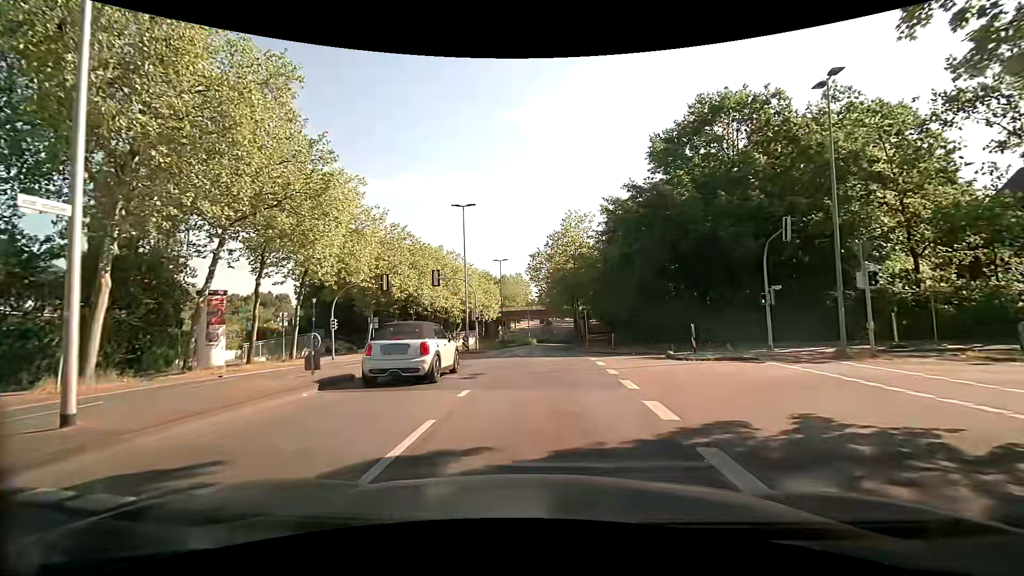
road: tertiary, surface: asphalt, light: Day
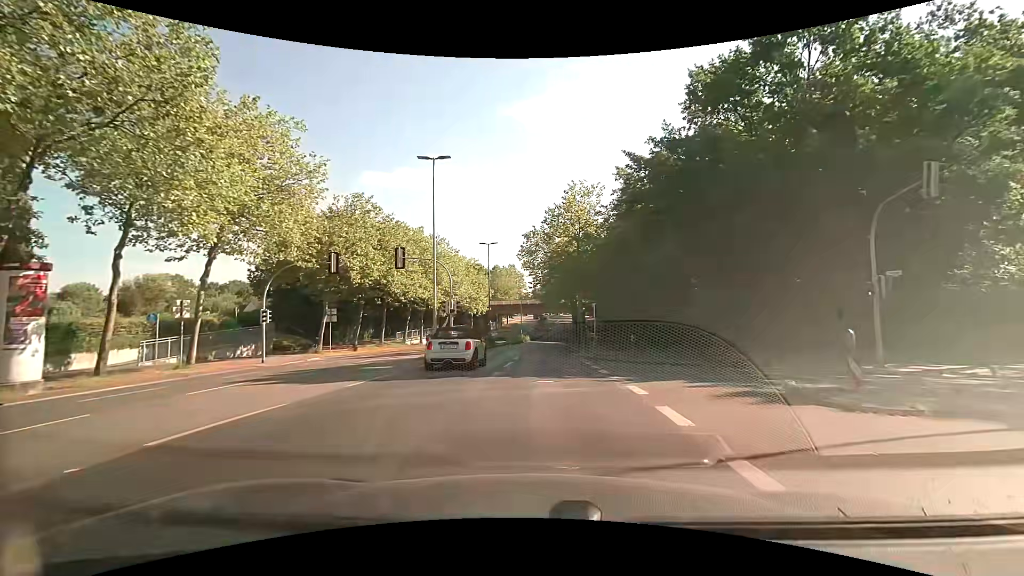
(+0.2, +9.6) m; +1°
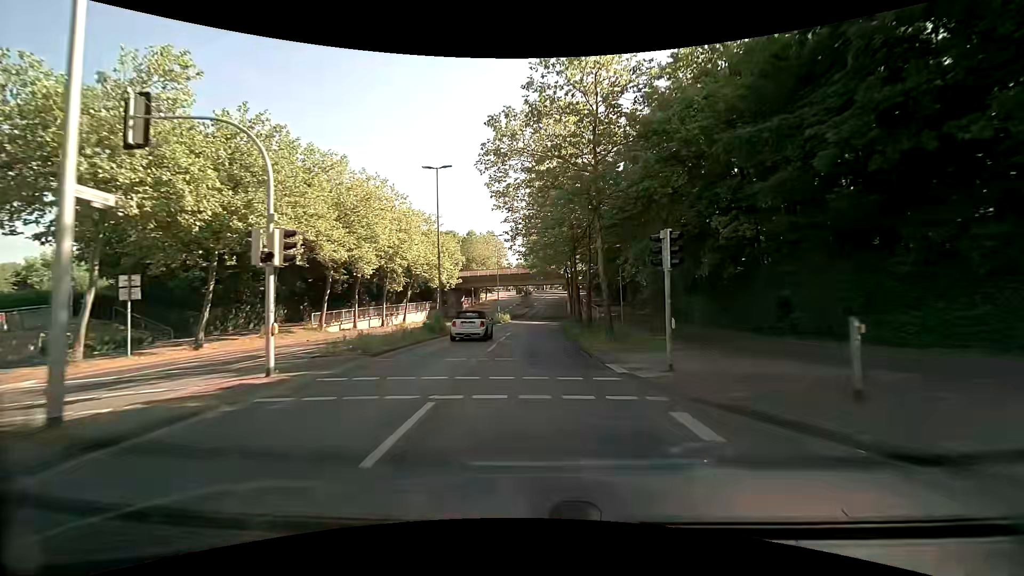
(+0.4, +19.9) m; +2°
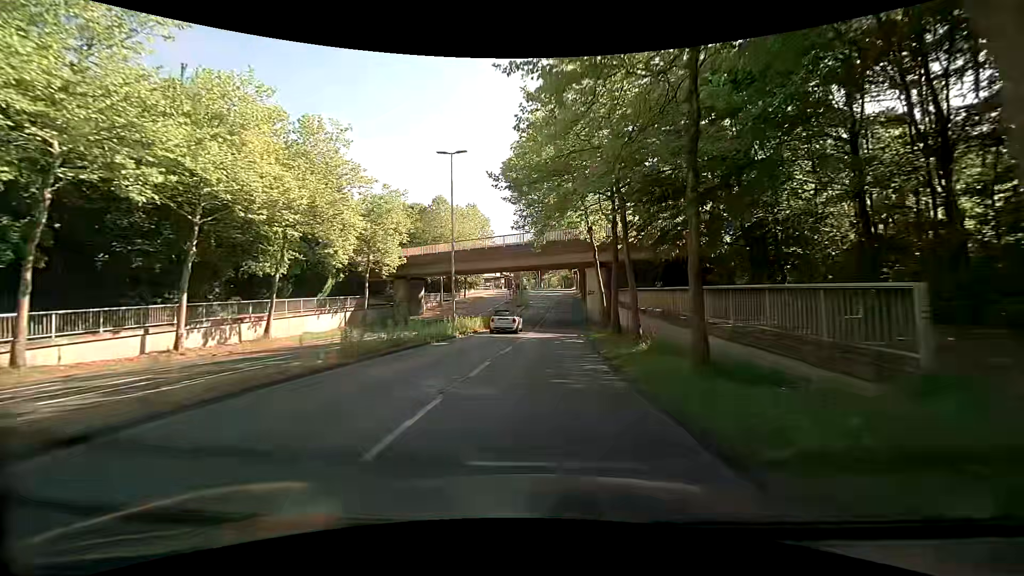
(0.0, +31.2) m; 0°
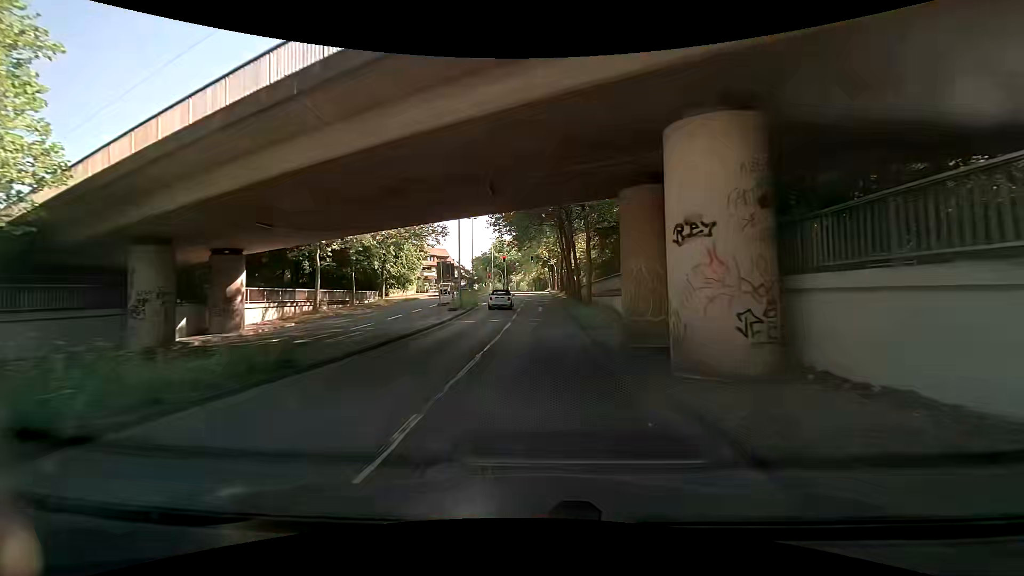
(+1.1, +32.0) m; +3°
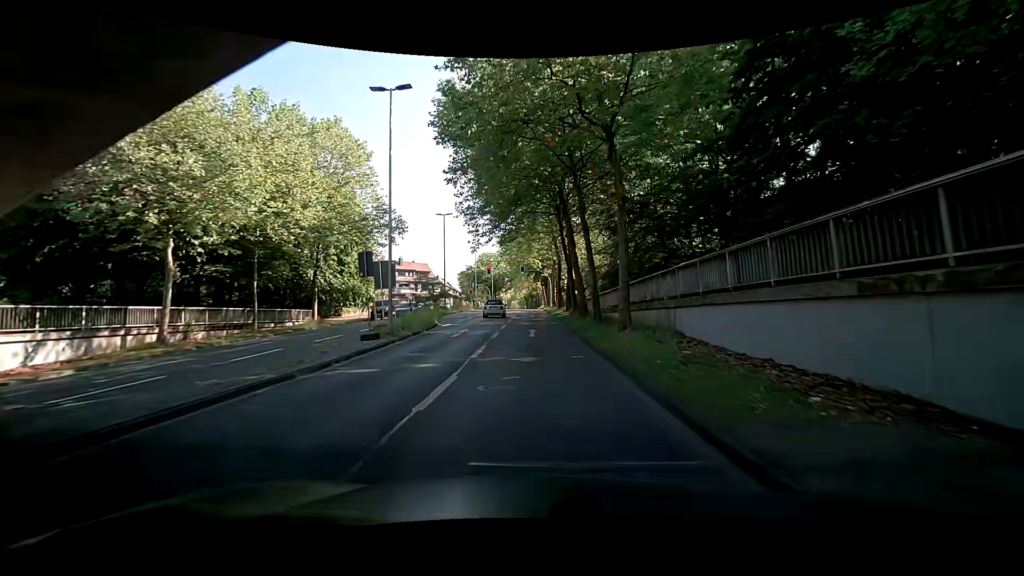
(+0.2, +15.1) m; 0°
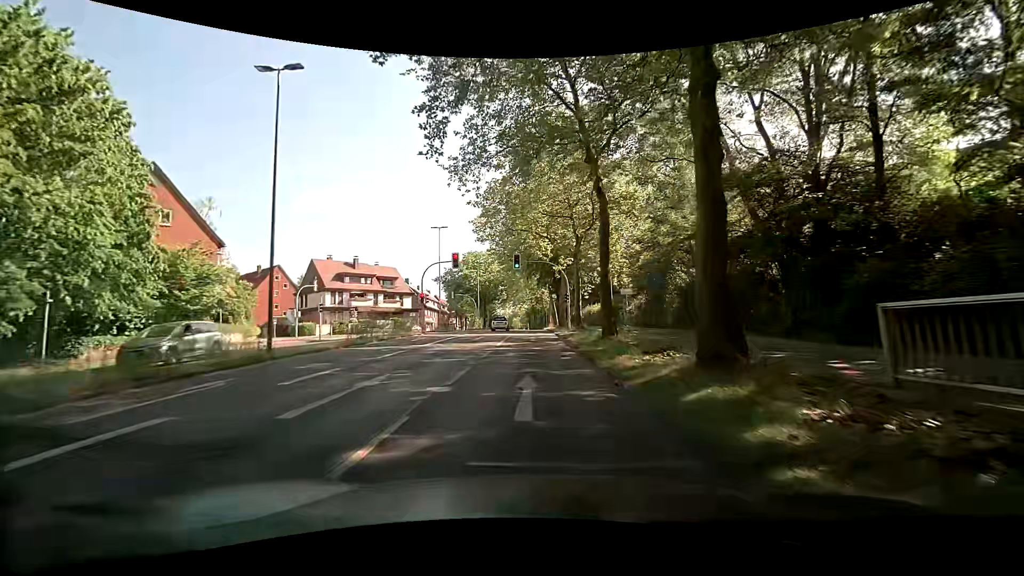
(+0.3, +34.5) m; +2°
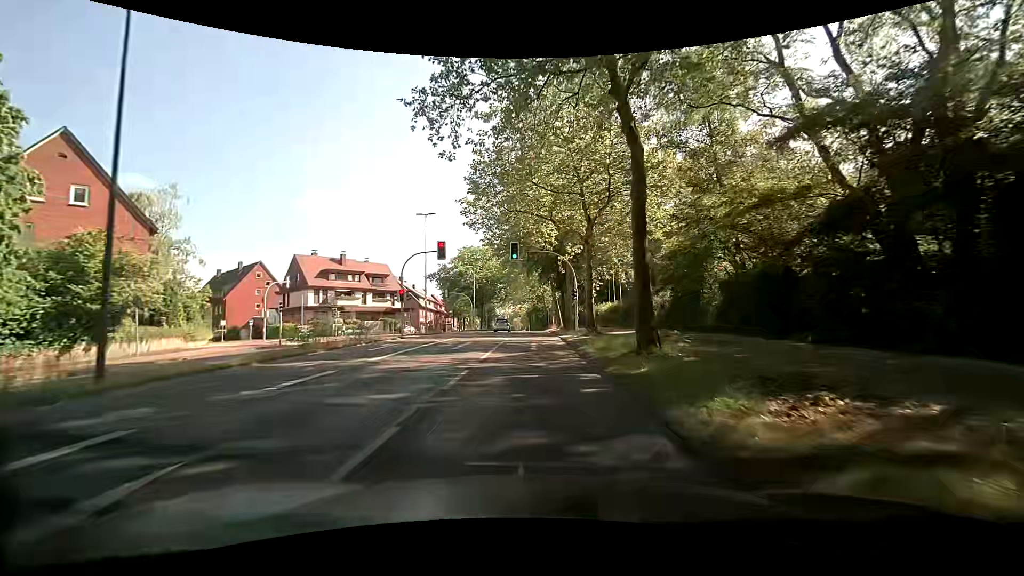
(-0.2, +6.8) m; -1°
(0, +10) (0, +20) (0, +30) (0, +40) (-1, +50) (-1, +60) (-1, +70) (-1, +80) (-2, +90) (-2, +100) m
